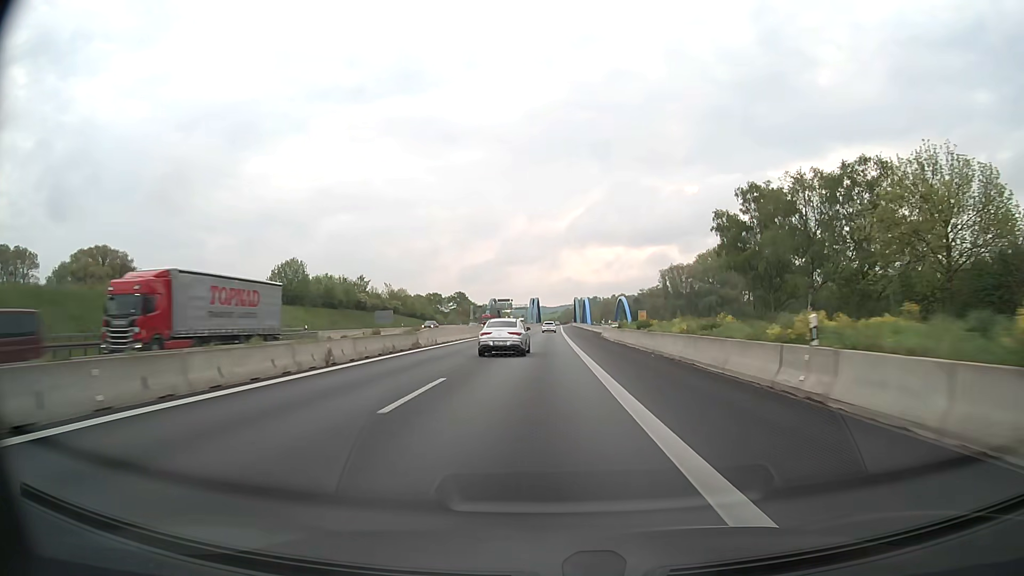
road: motorway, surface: asphalt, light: Day
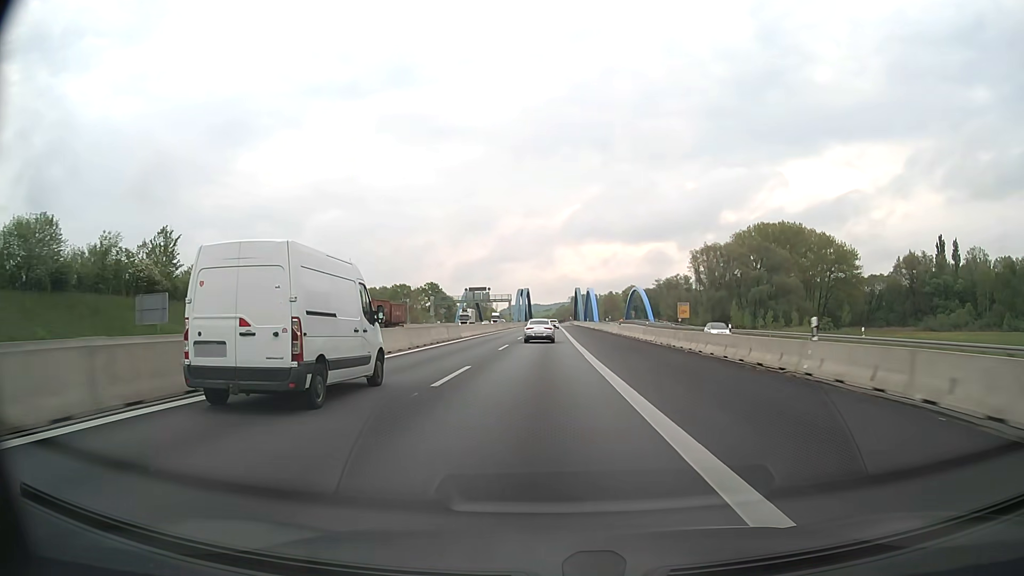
(+0.4, +67.6) m; +1°
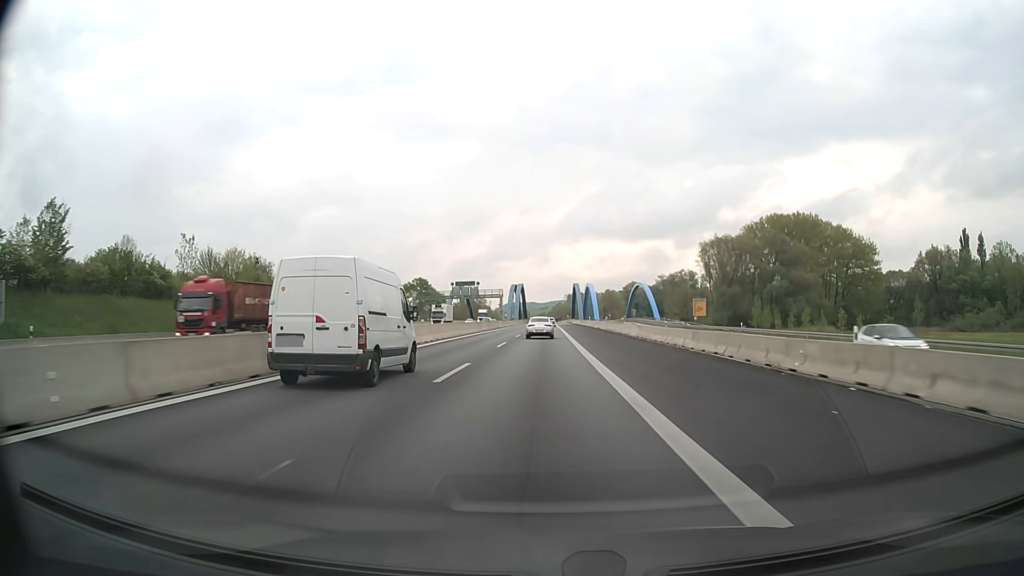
(0.0, +17.1) m; 0°
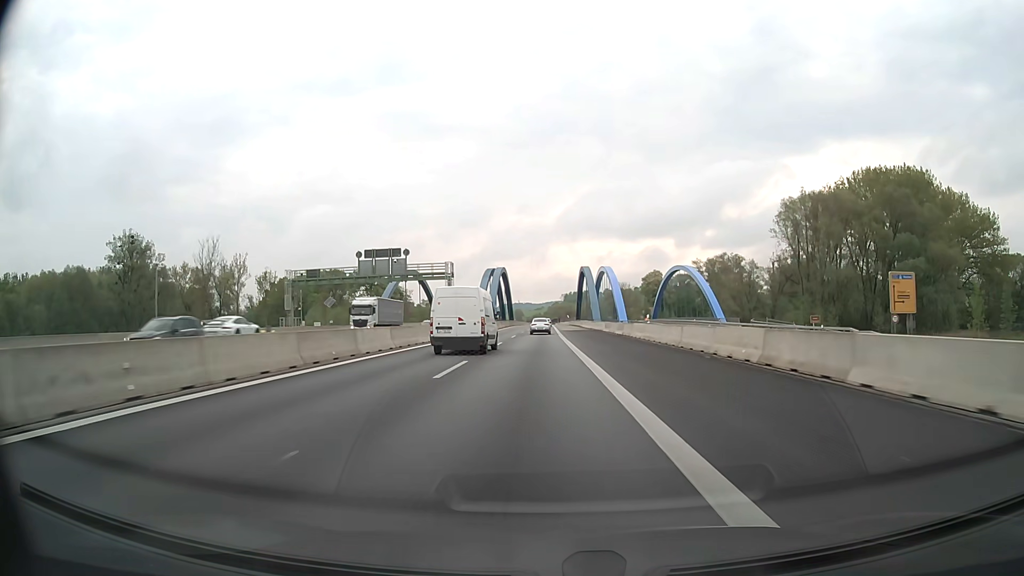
(+0.4, +68.9) m; 0°
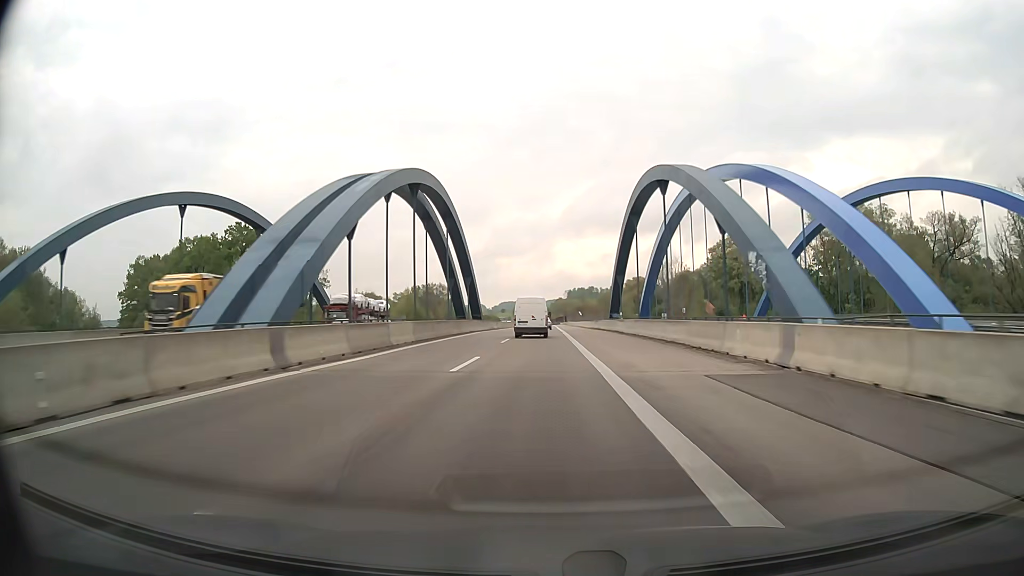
(-0.2, +87.2) m; 0°
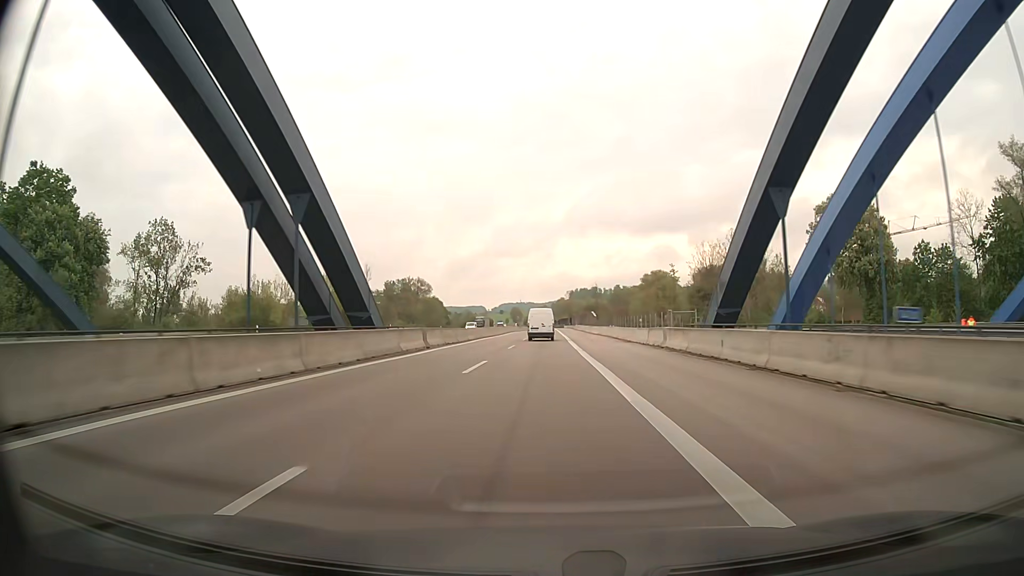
(0.0, +52.5) m; 0°
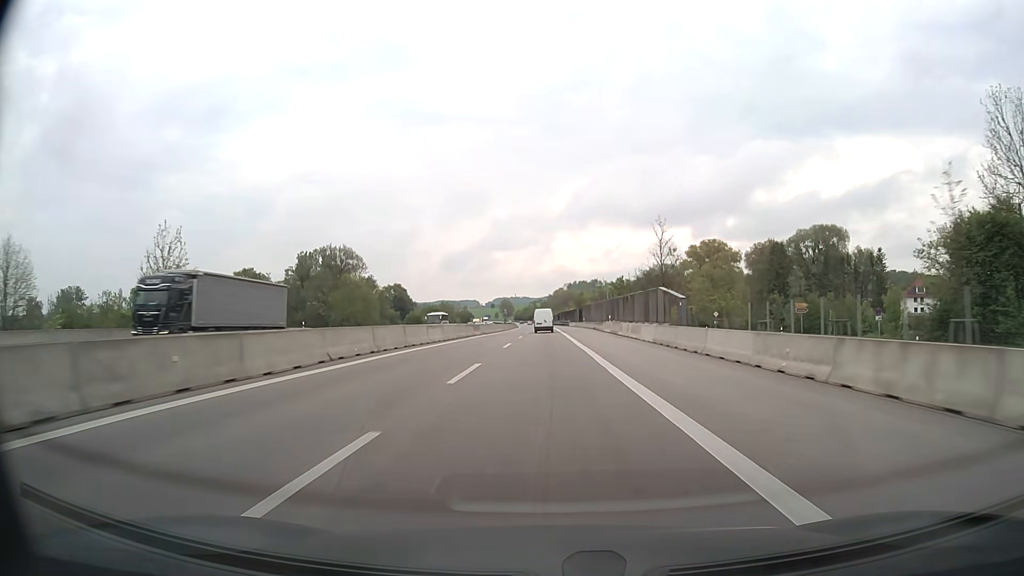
(0.0, +88.3) m; 0°
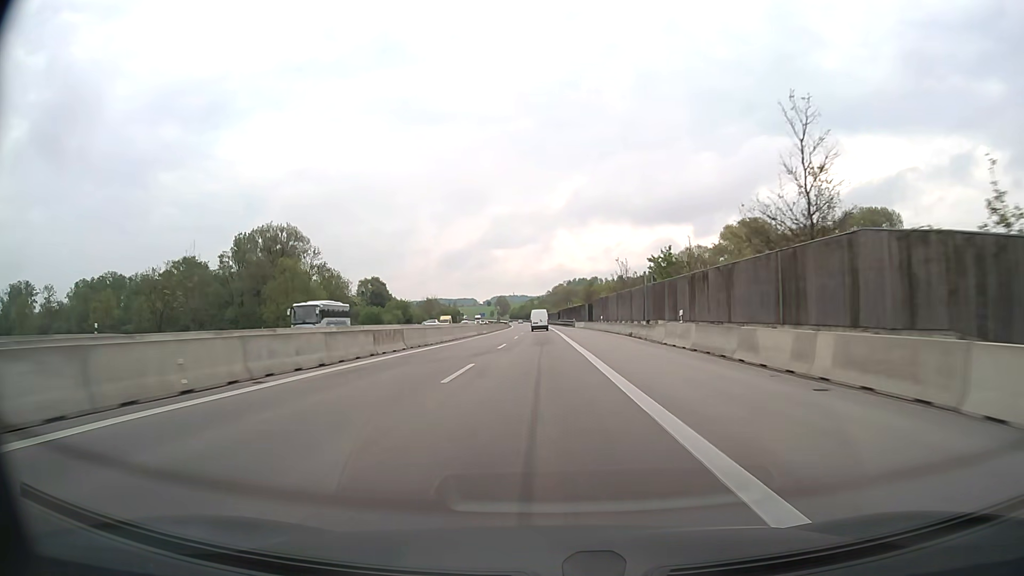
(0.0, +35.6) m; 0°
(0, +10) (0, +20) (0, +30) (0, +40) (0, +50) (0, +60) (0, +70) (-1, +80) (-1, +90) (-1, +100) m
